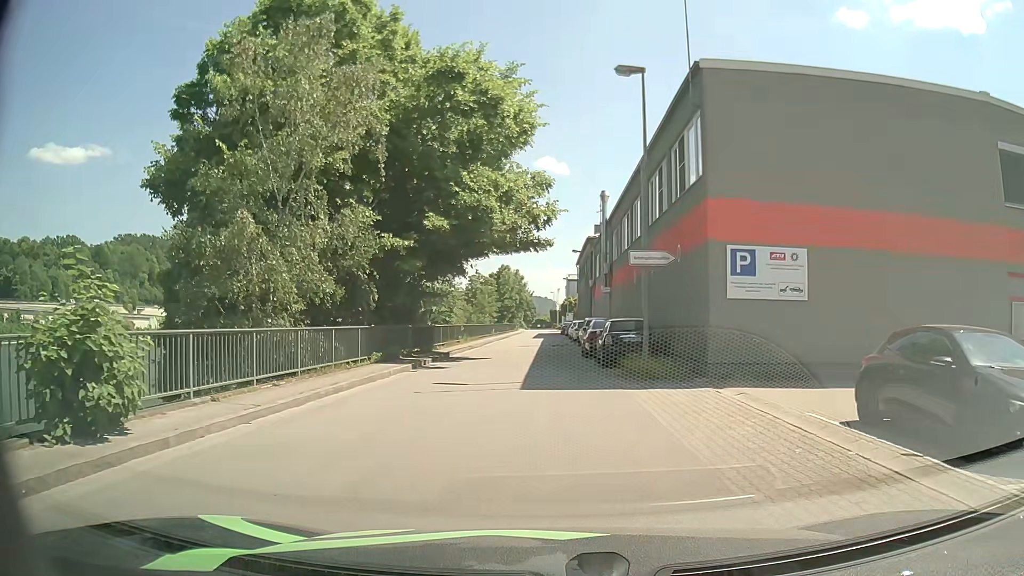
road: unclassified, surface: asphalt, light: Day
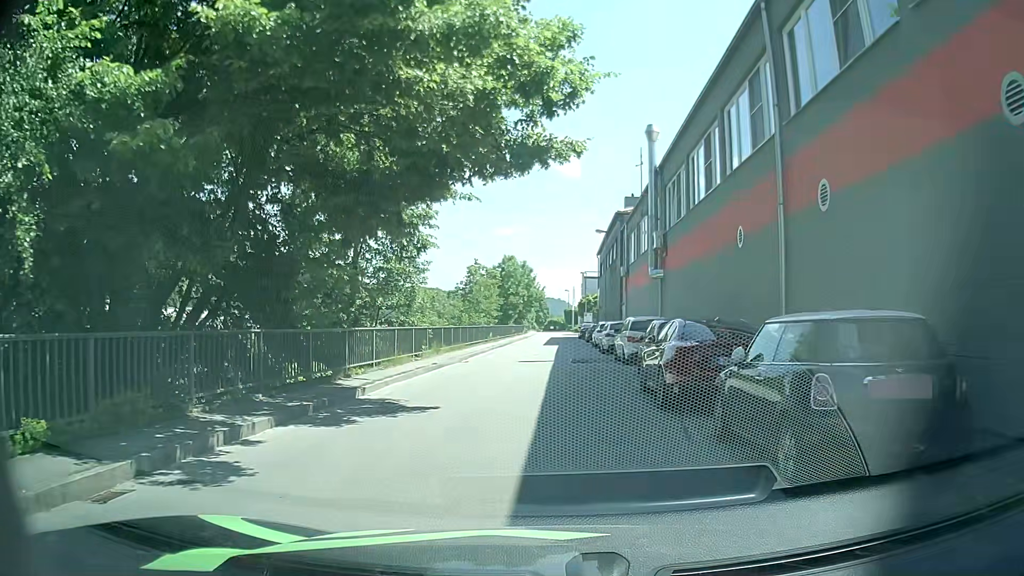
(-0.2, +14.5) m; -2°
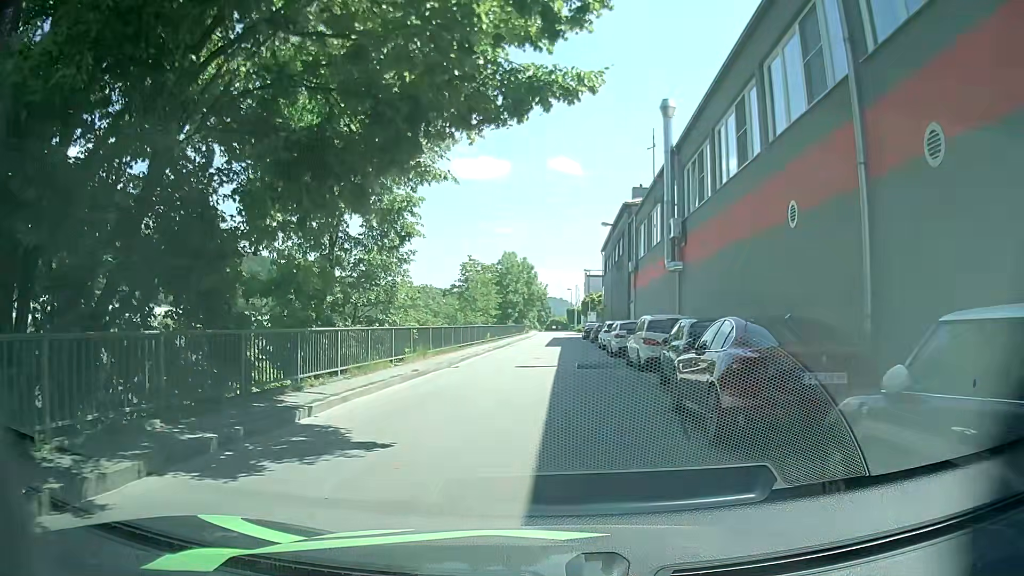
(0.0, +3.2) m; 0°
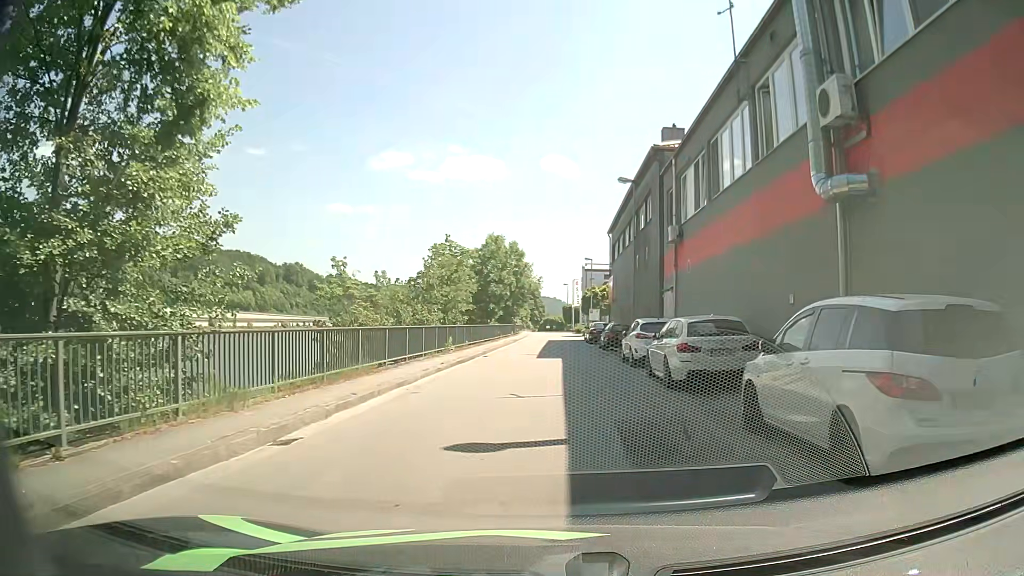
(+0.1, +13.7) m; +1°
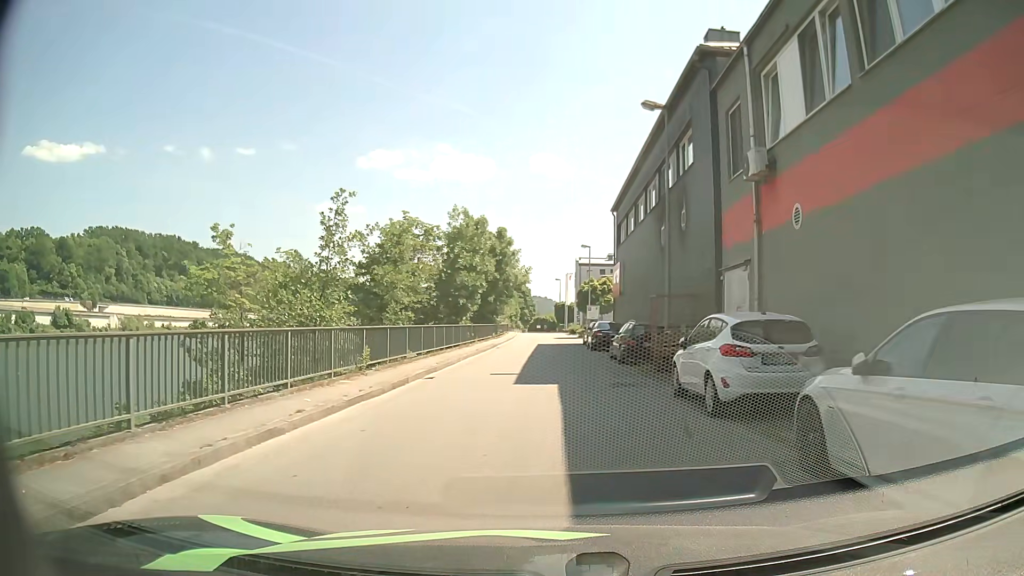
(+0.1, +11.0) m; +1°
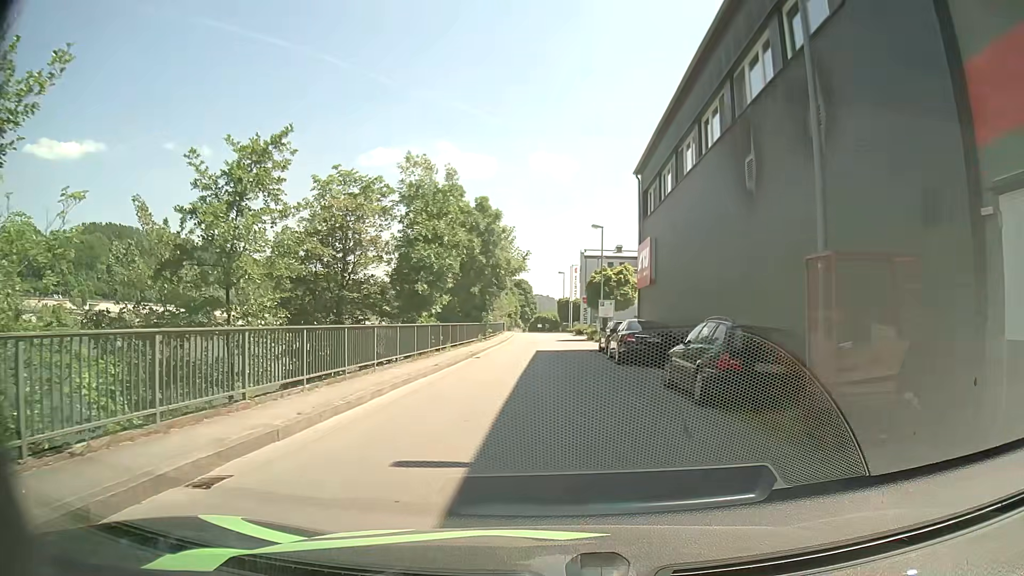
(0.0, +11.3) m; 0°
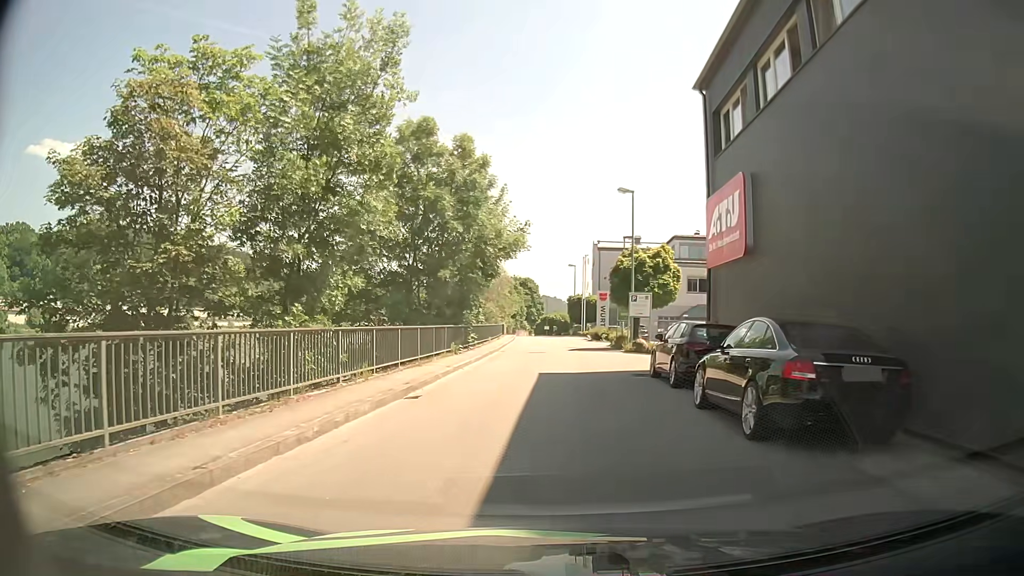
(-0.1, +12.9) m; 0°
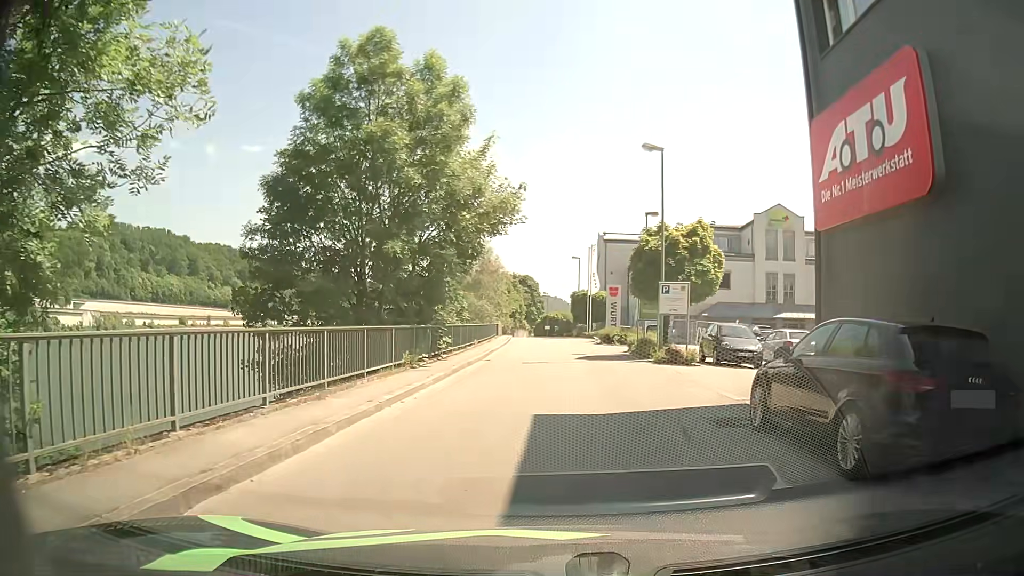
(-0.1, +8.2) m; -1°
